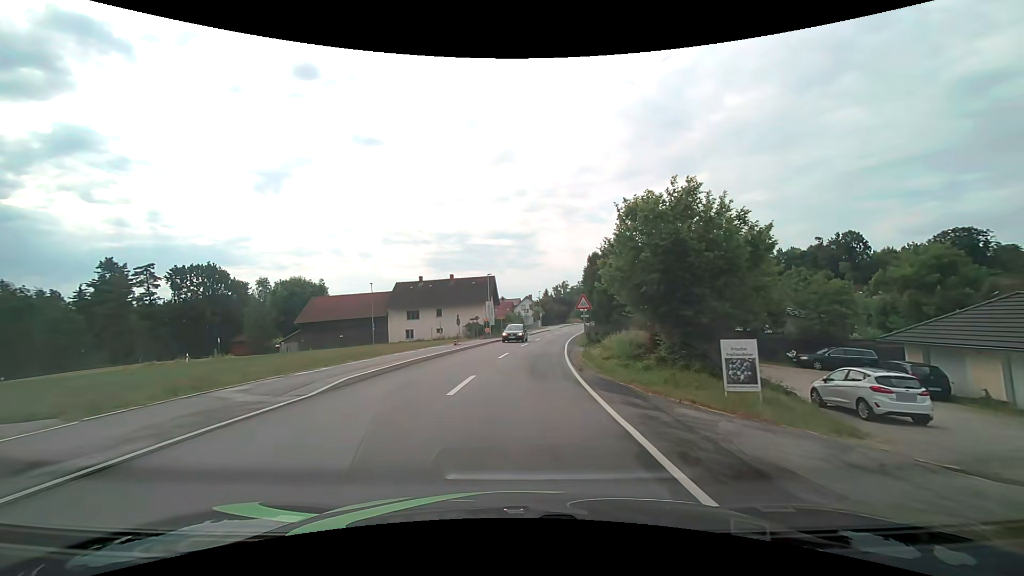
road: tertiary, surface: asphalt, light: Day
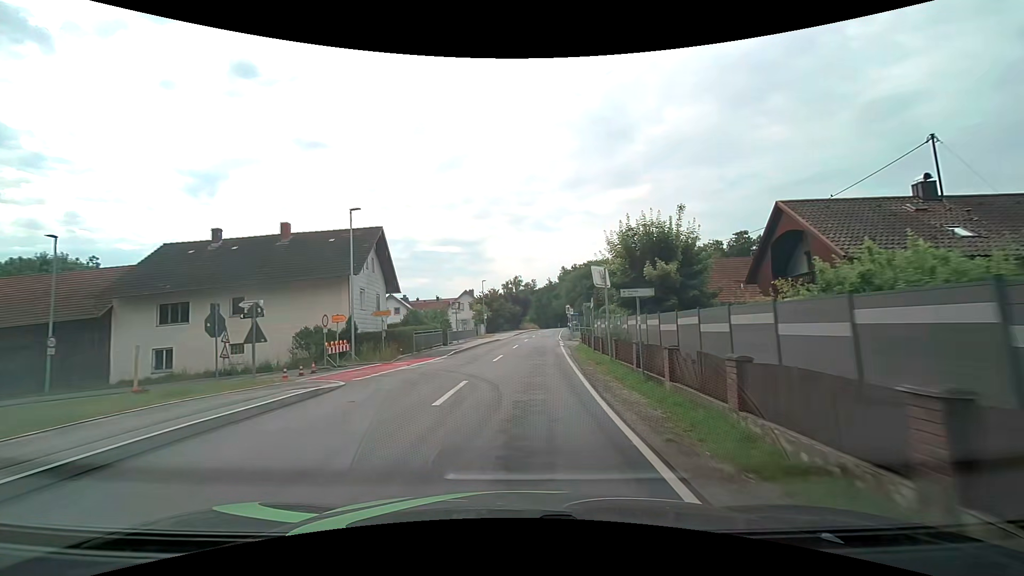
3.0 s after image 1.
(+2.0, +37.3) m; +6°
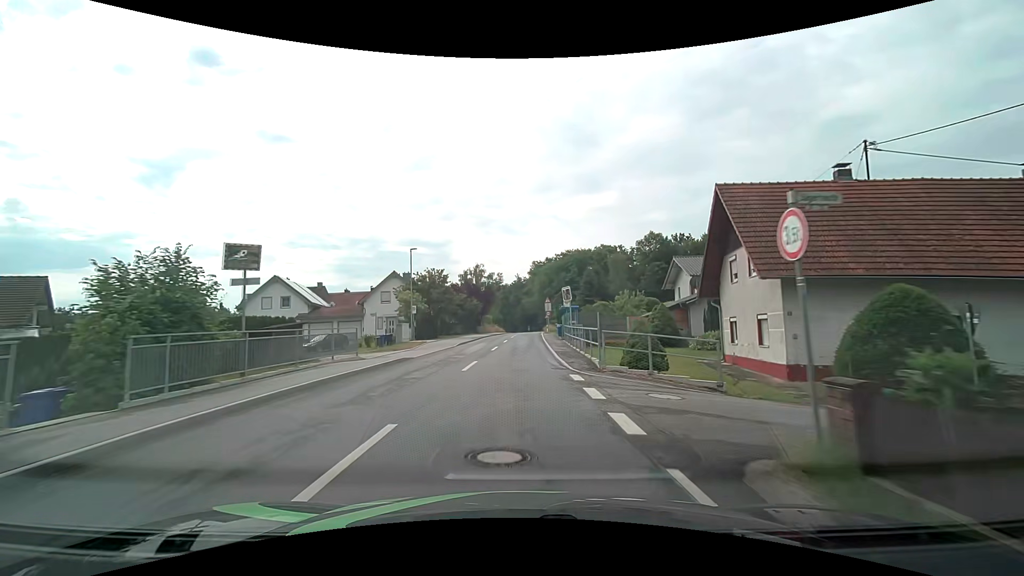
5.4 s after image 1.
(+1.0, +29.9) m; +4°
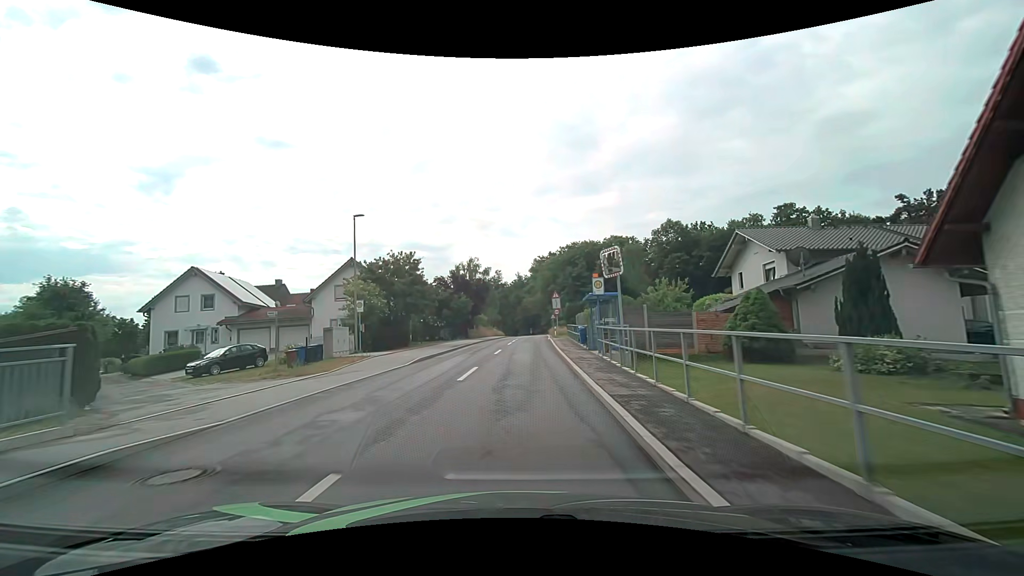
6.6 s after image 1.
(+0.2, +14.1) m; 0°
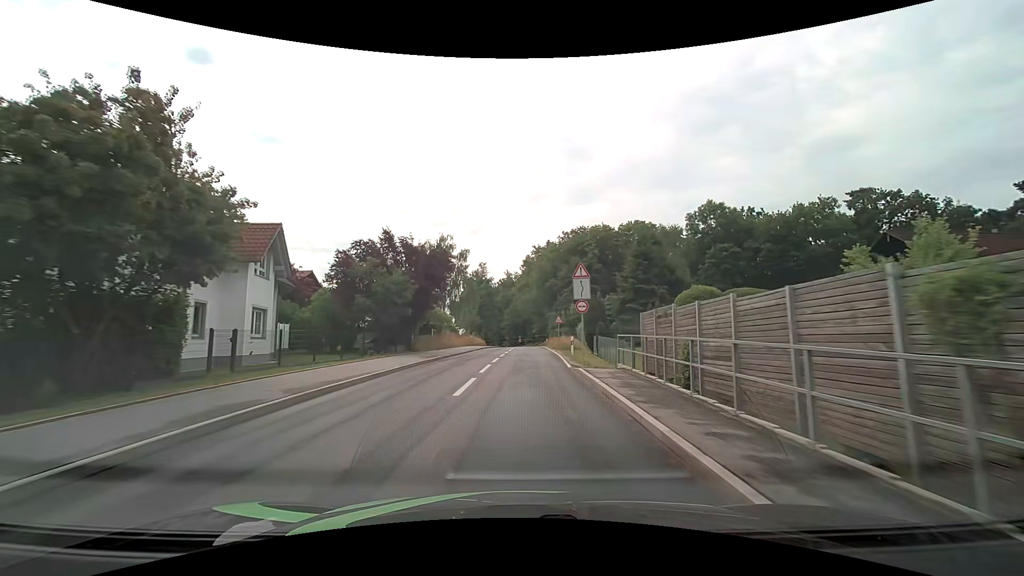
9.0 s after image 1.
(+0.3, +26.3) m; +1°
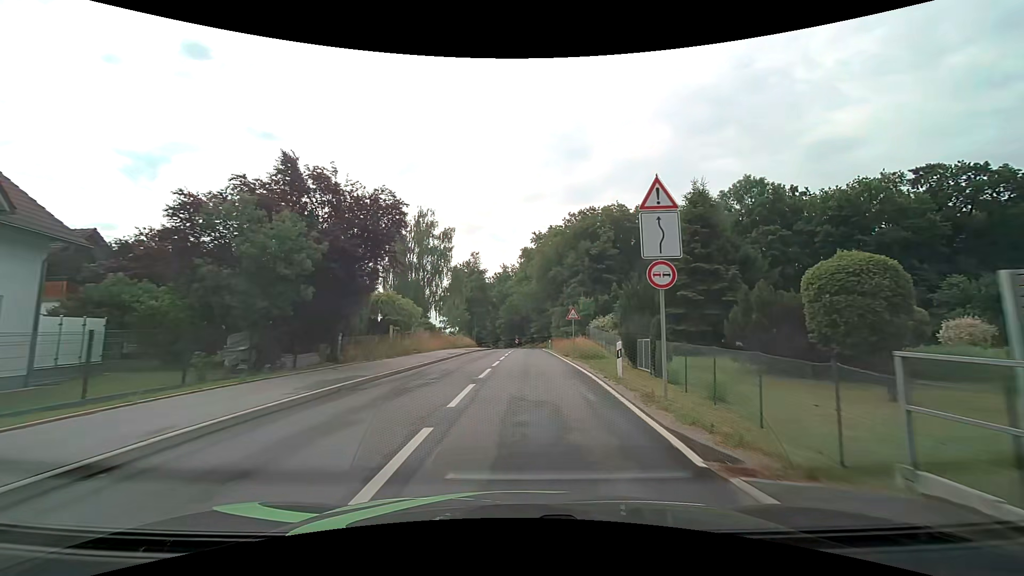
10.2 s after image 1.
(+0.1, +13.6) m; +1°
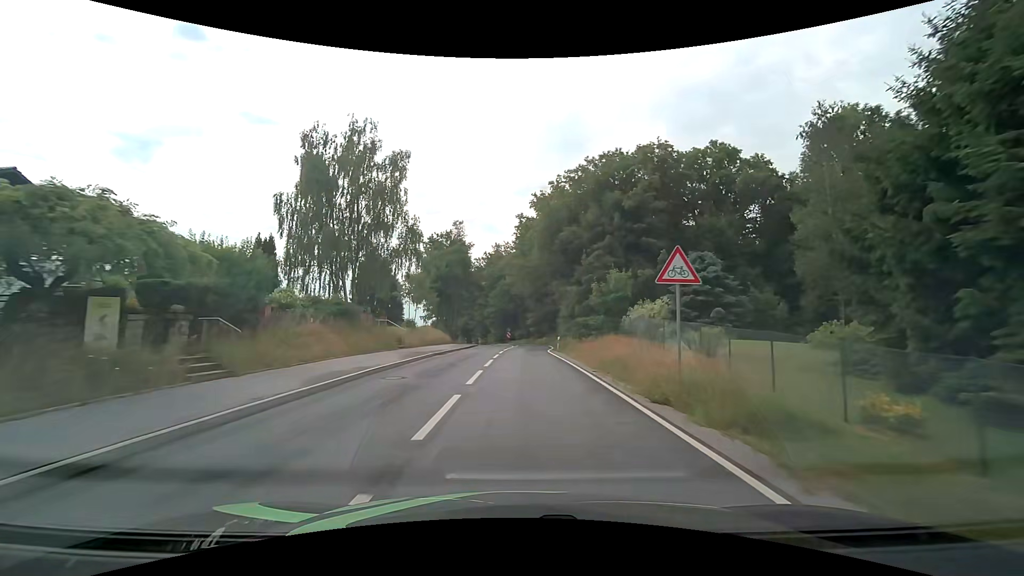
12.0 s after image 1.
(+0.2, +21.1) m; +1°
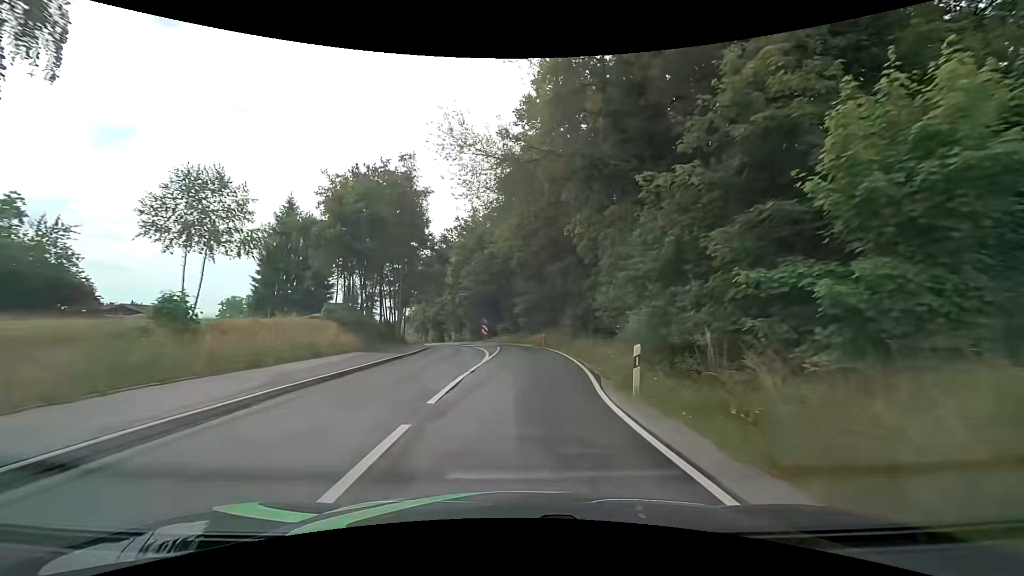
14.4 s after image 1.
(+0.2, +27.2) m; +1°
(0, +10) (0, +20) (+1, +30) (0, +40) (-1, +50) (-4, +59) (-7, +69) (-10, +78) (-13, +88) (-16, +98) m
